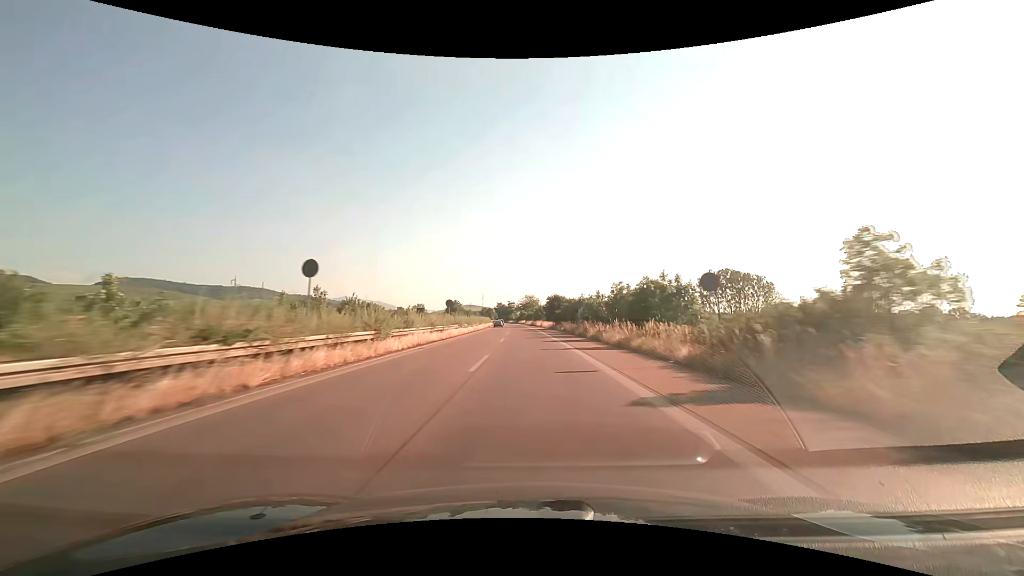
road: trunk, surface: asphalt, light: Day
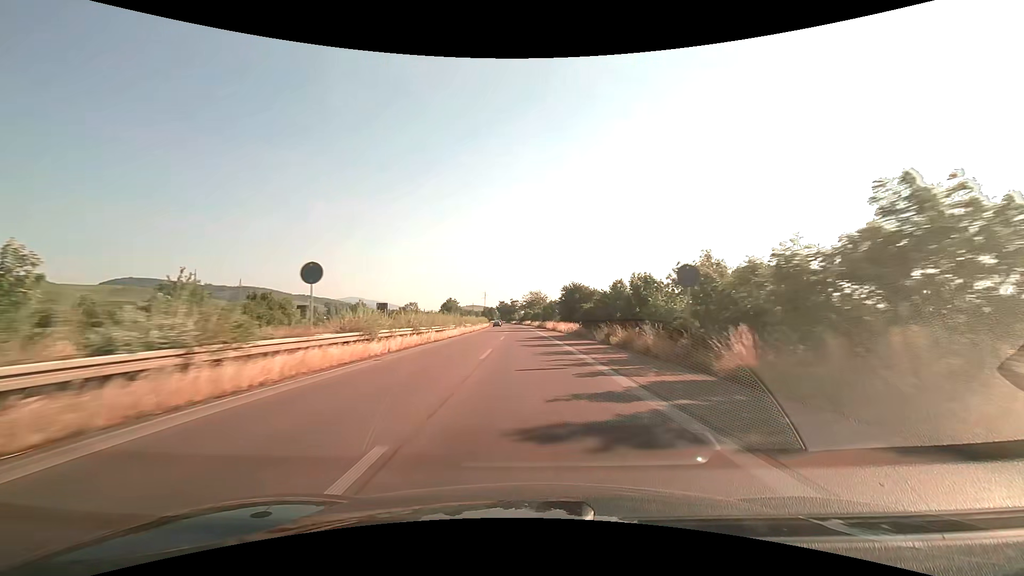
(-0.2, +31.7) m; -1°
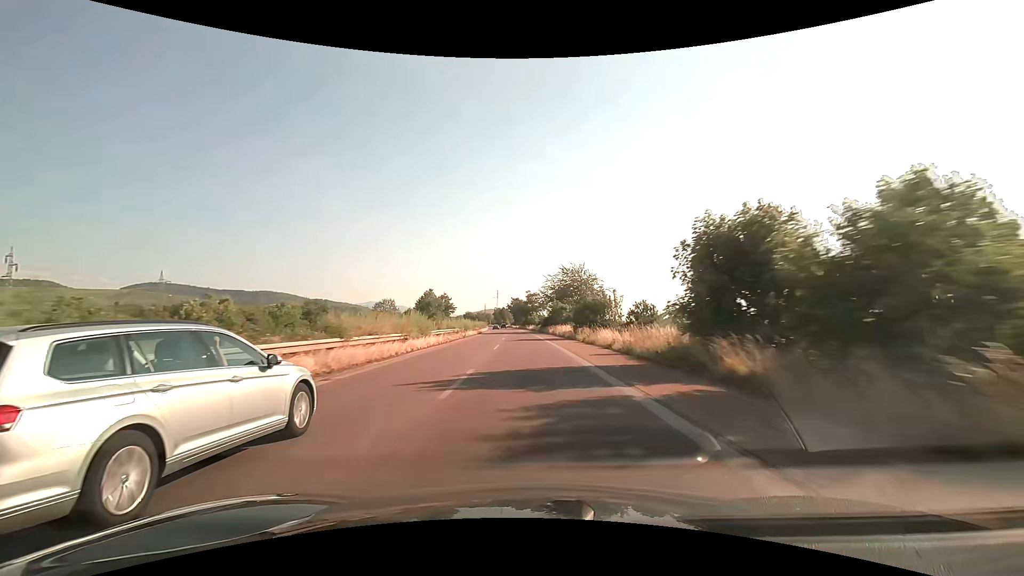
(-1.5, +80.7) m; -2°
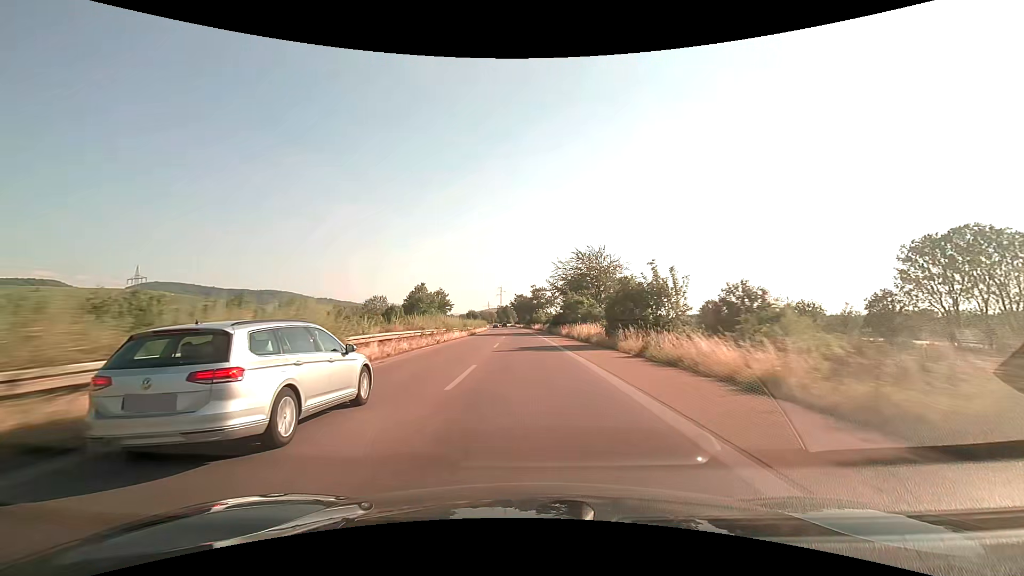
(-0.1, +17.1) m; 0°
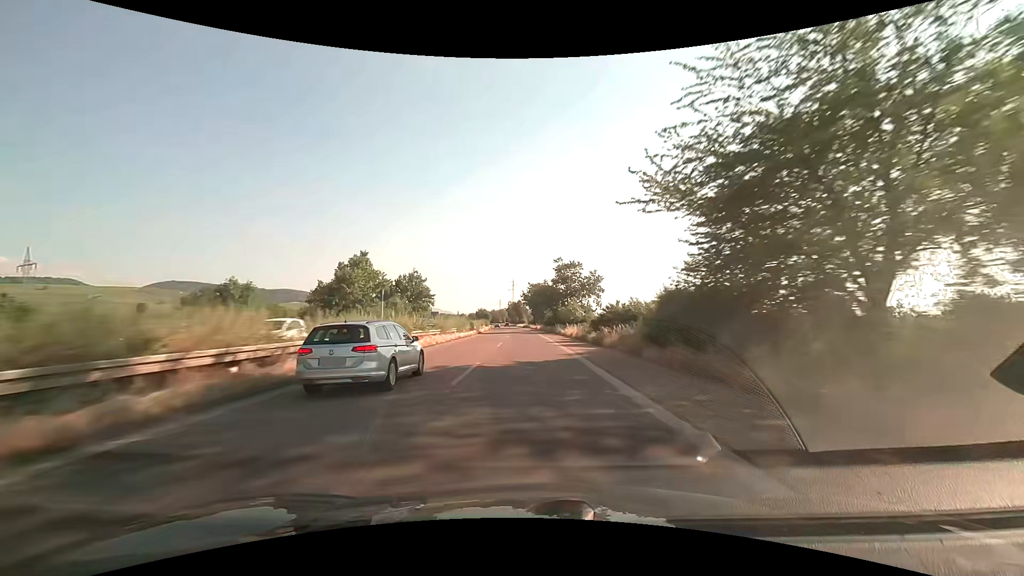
(-0.9, +53.5) m; -2°
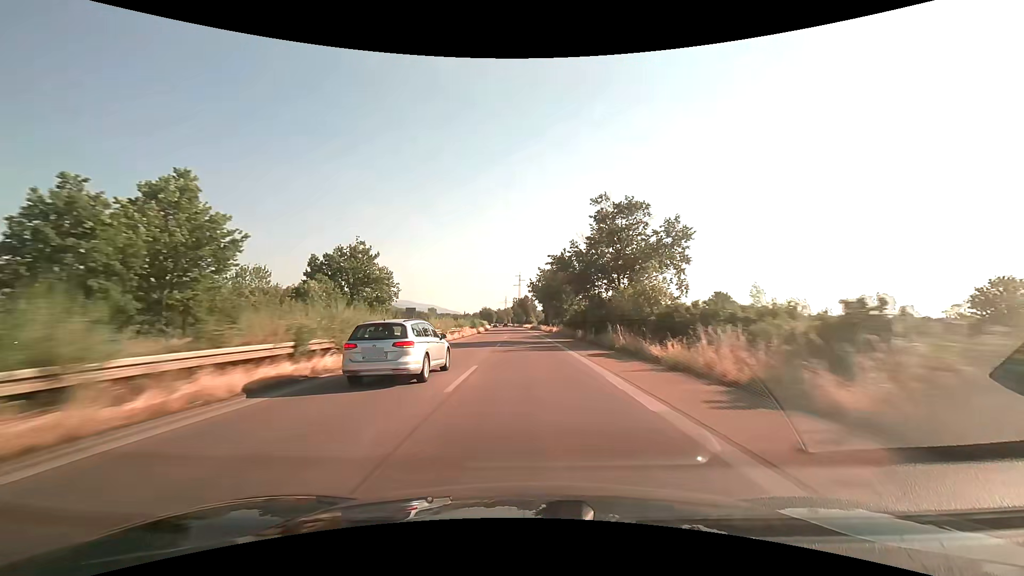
(-0.3, +37.5) m; -1°
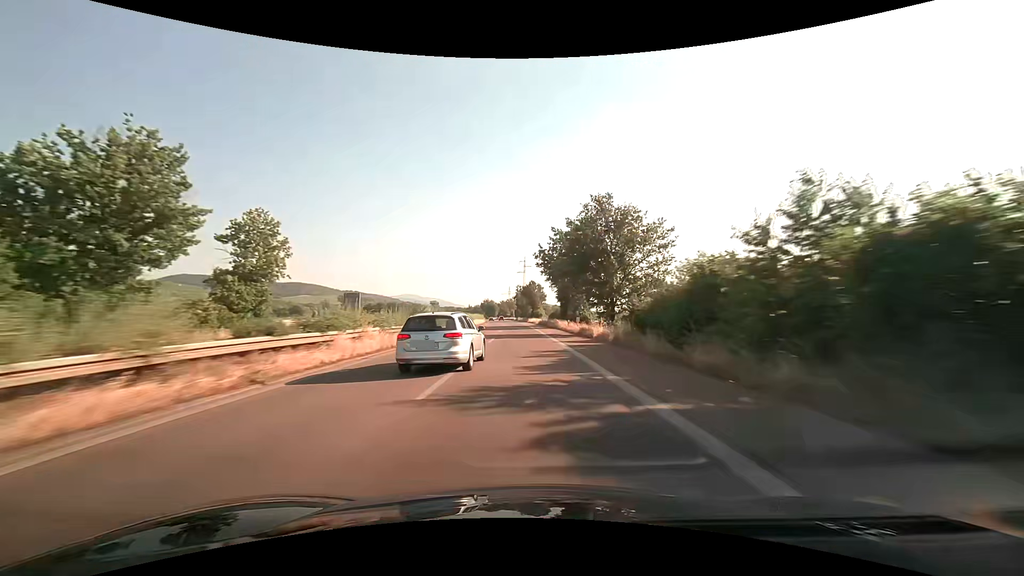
(-0.2, +37.4) m; -1°
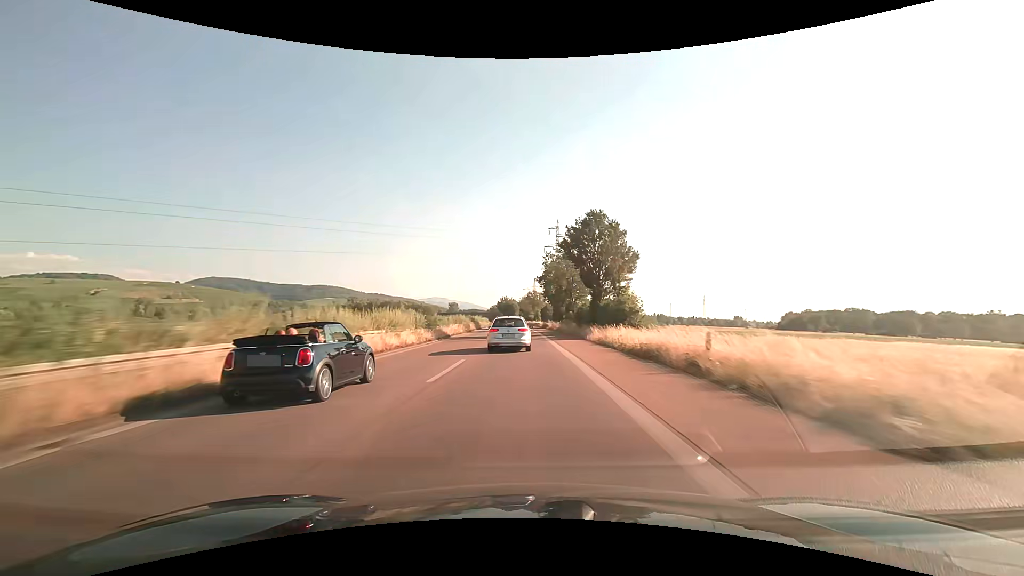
(-1.9, +87.3) m; -3°
(0, +10) (0, +20) (0, +30) (0, +40) (-1, +50) (-1, +60) (-1, +70) (-1, +80) (-2, +90) (-2, +100) m
